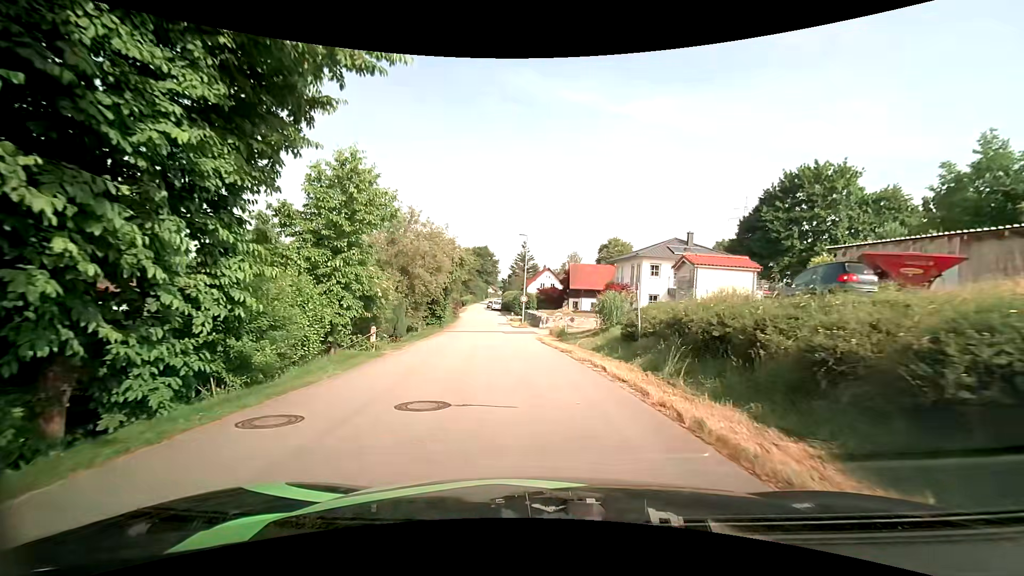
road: residential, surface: asphalt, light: Day
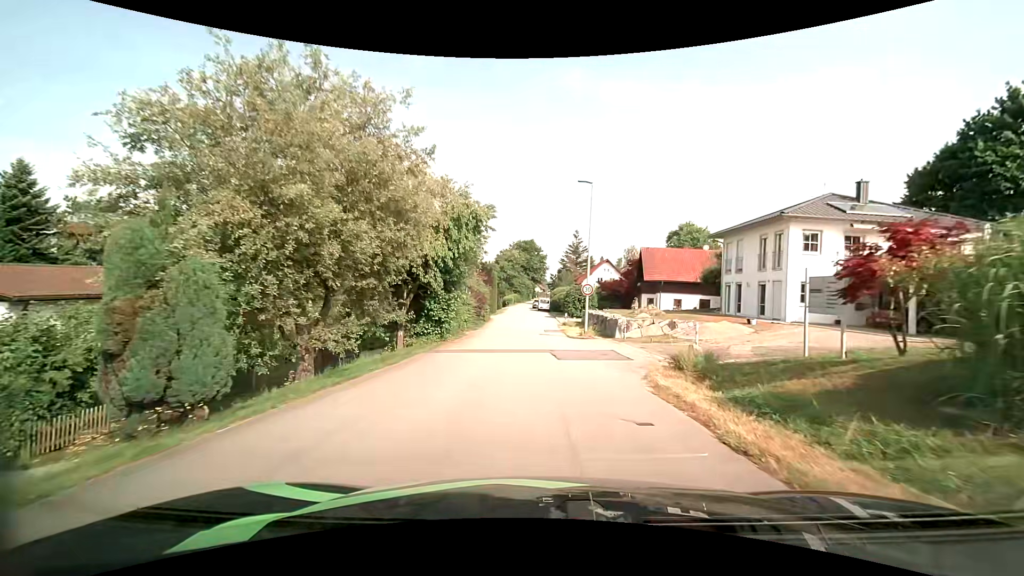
(-1.0, +17.9) m; -5°
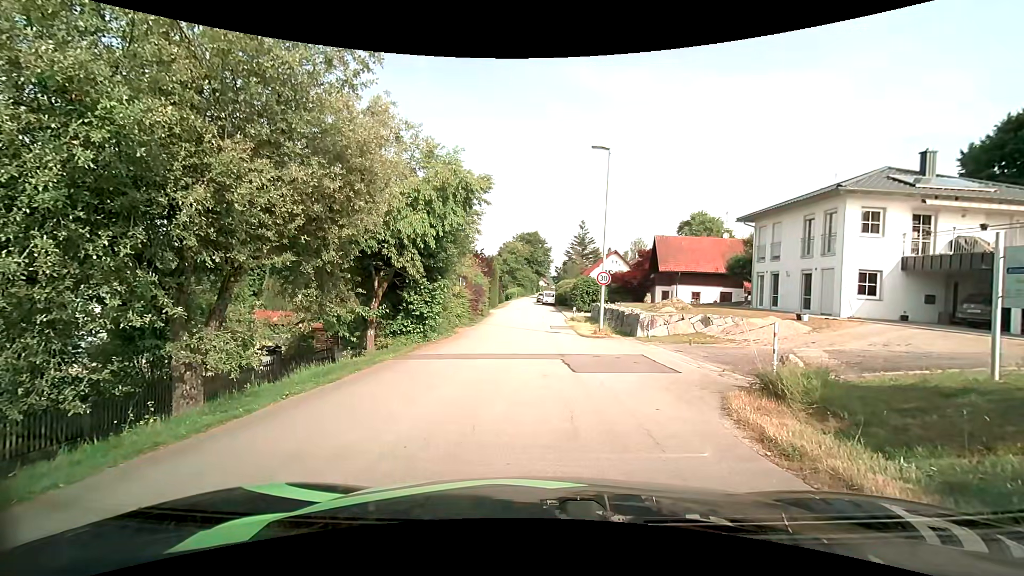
(0.0, +3.2) m; 0°
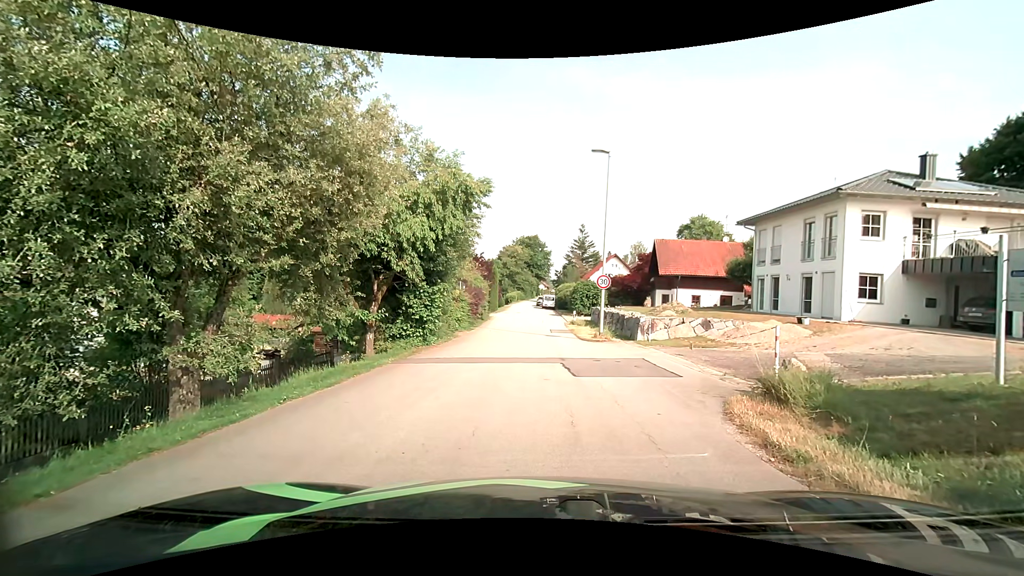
(0.0, +0.1) m; 0°
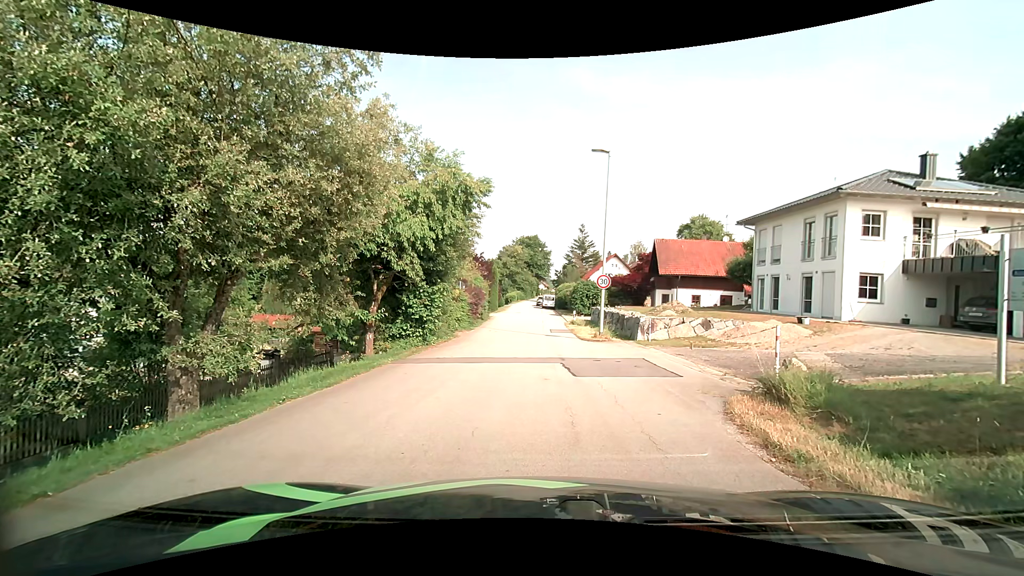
(0.0, +0.1) m; 0°
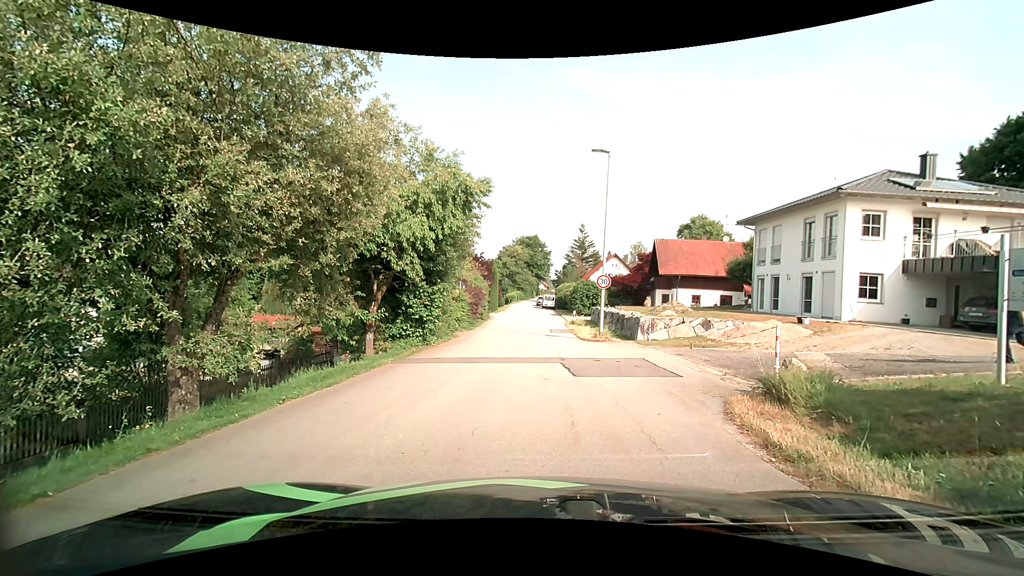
(0.0, 0.0) m; 0°
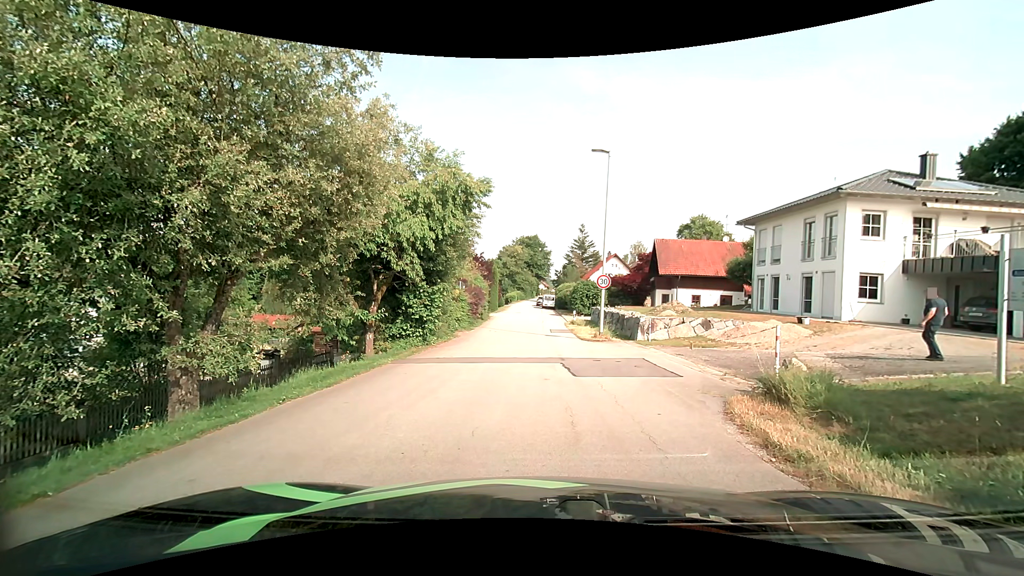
(0.0, 0.0) m; 0°
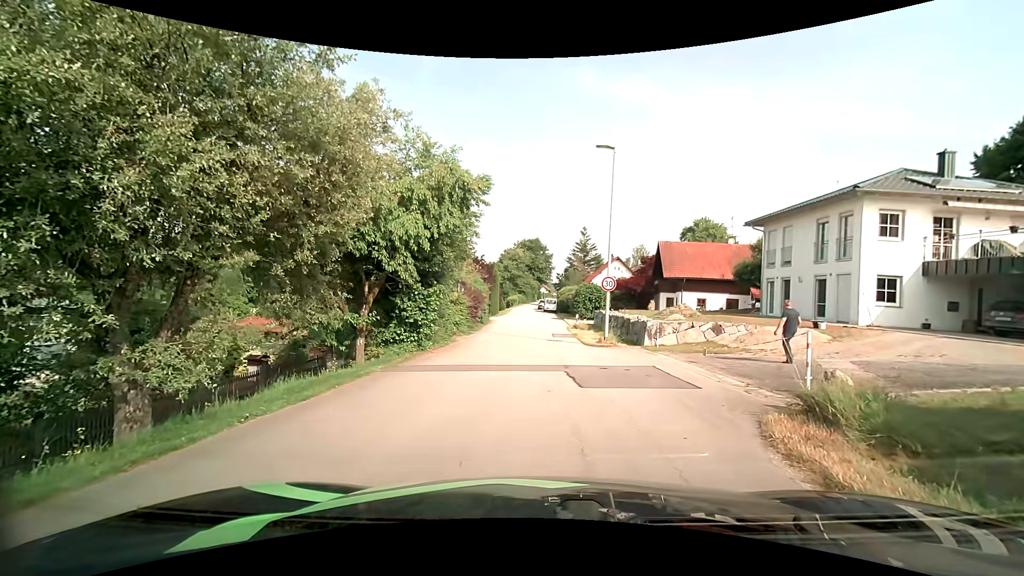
(0.0, +1.1) m; 0°
(0, +10) (-1, +20) (-1, +30) (-1, +40) (-2, +50) (-2, +60) (-2, +70) (-2, +80) (-2, +90) (-2, +100) m
